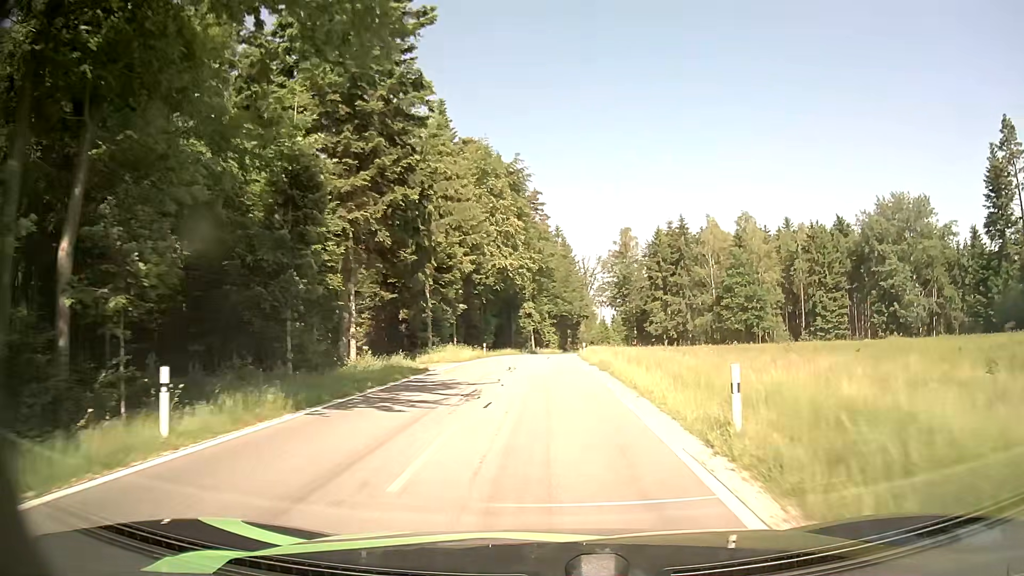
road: tertiary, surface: asphalt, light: Day
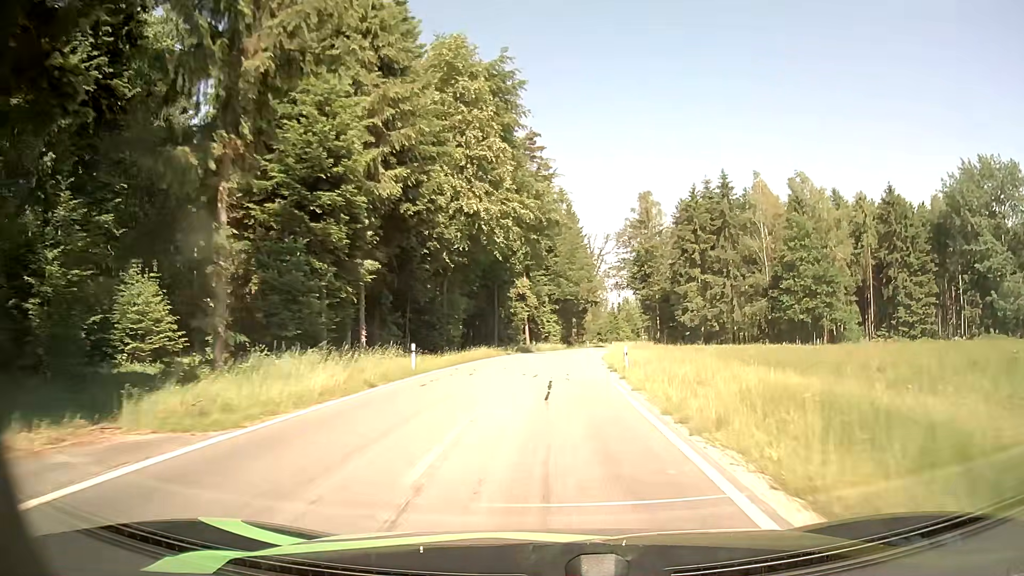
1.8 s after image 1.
(-0.2, +24.7) m; 0°
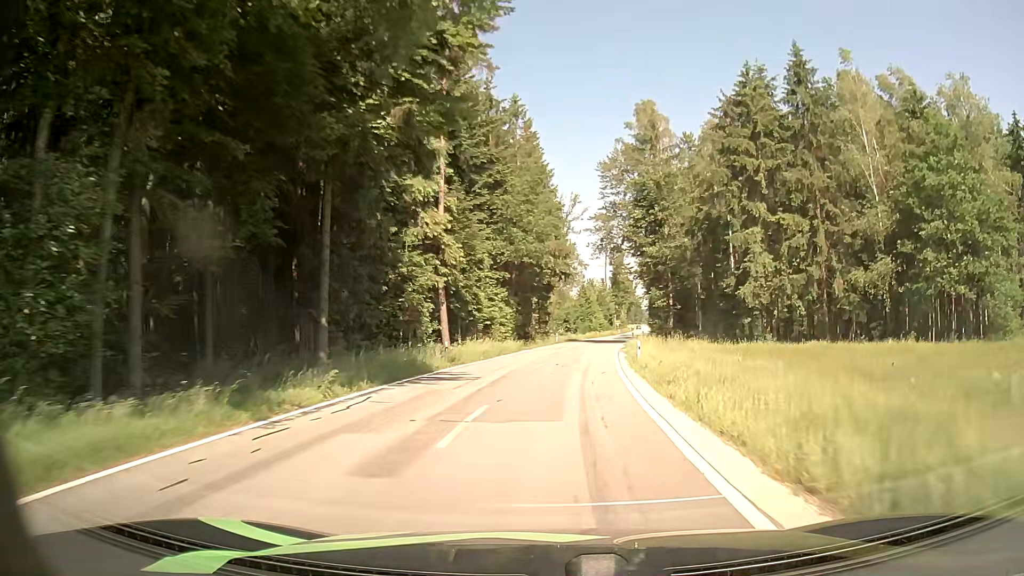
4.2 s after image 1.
(+0.5, +35.0) m; +3°
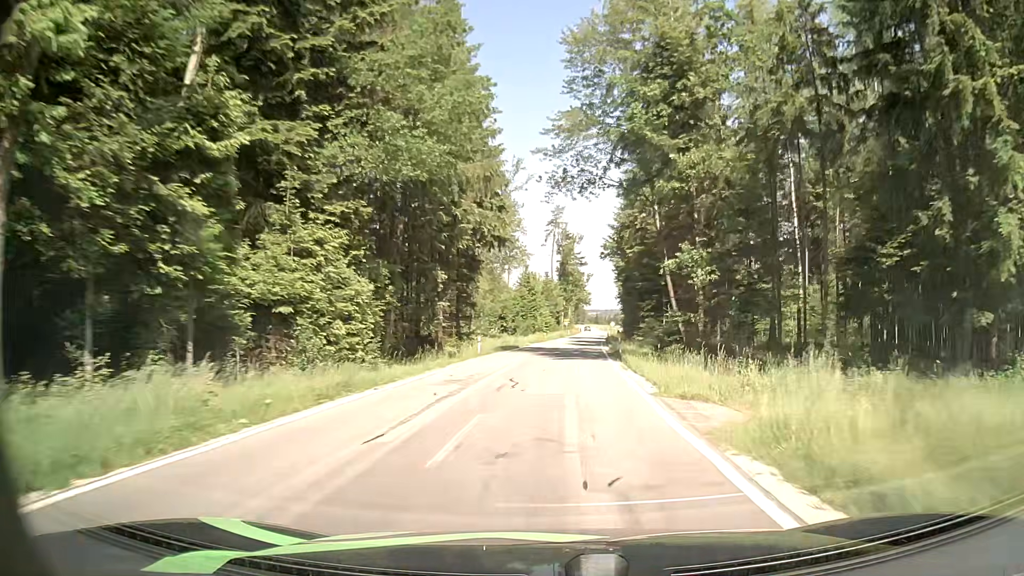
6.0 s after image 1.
(+1.0, +27.9) m; +4°
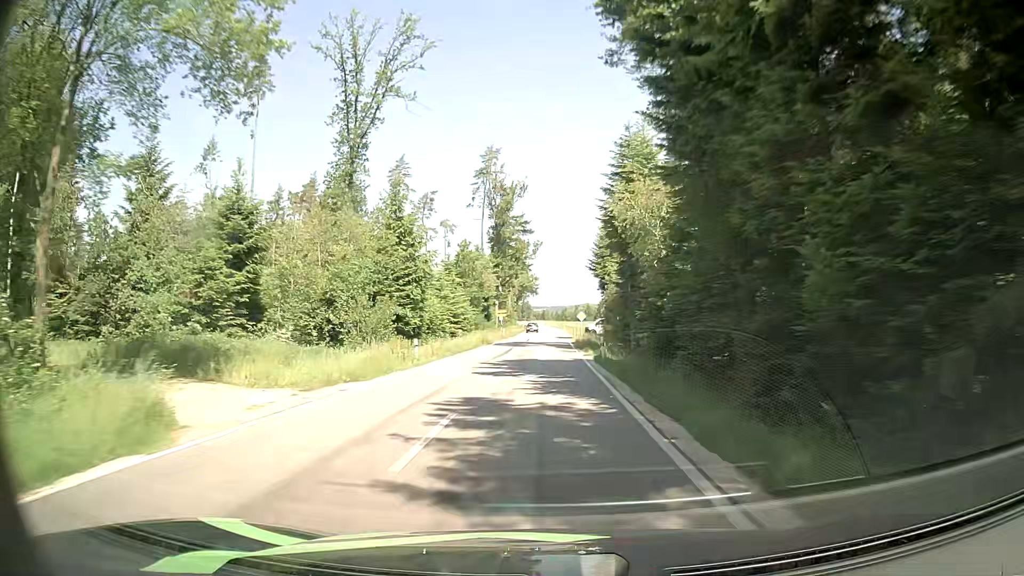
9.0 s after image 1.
(+3.1, +48.3) m; +6°
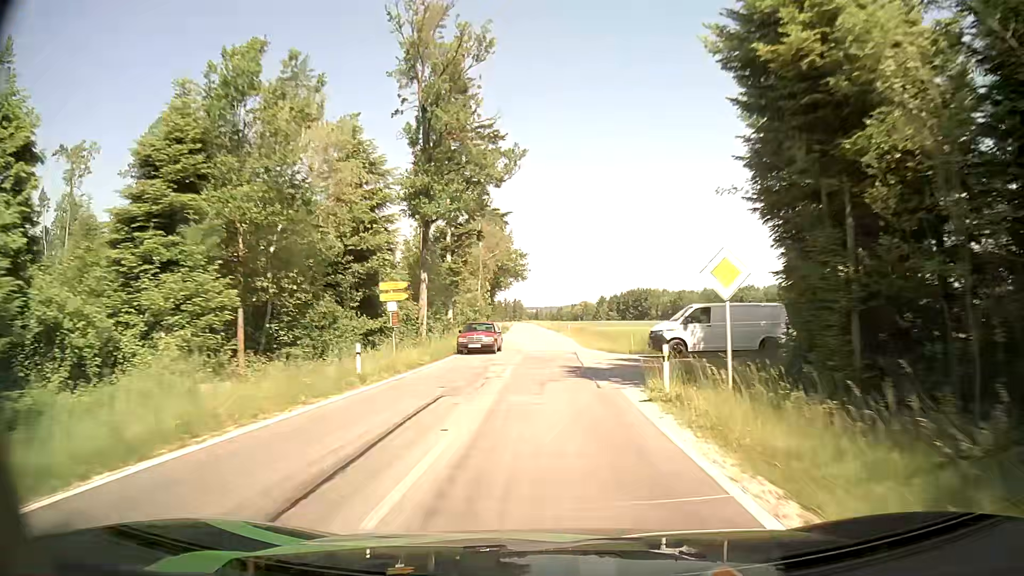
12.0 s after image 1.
(-0.3, +50.0) m; 0°
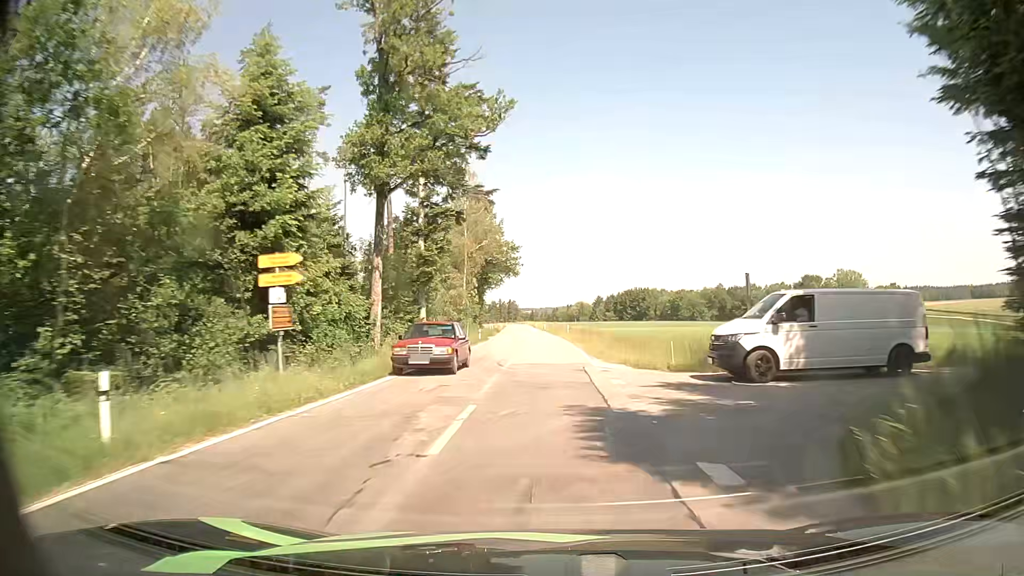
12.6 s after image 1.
(0.0, +10.1) m; 0°
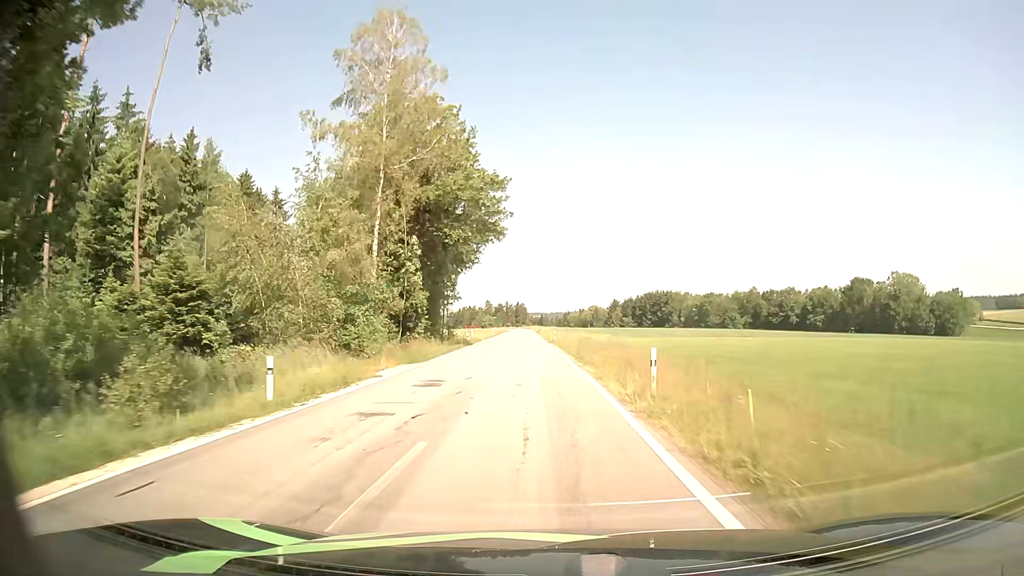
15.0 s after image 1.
(-0.2, +40.5) m; -1°
(0, +10) (0, +20) (-1, +30) (-1, +40) (-1, +50) (-2, +60) (-2, +70) (-3, +80) (-3, +90) (-3, +100) m
